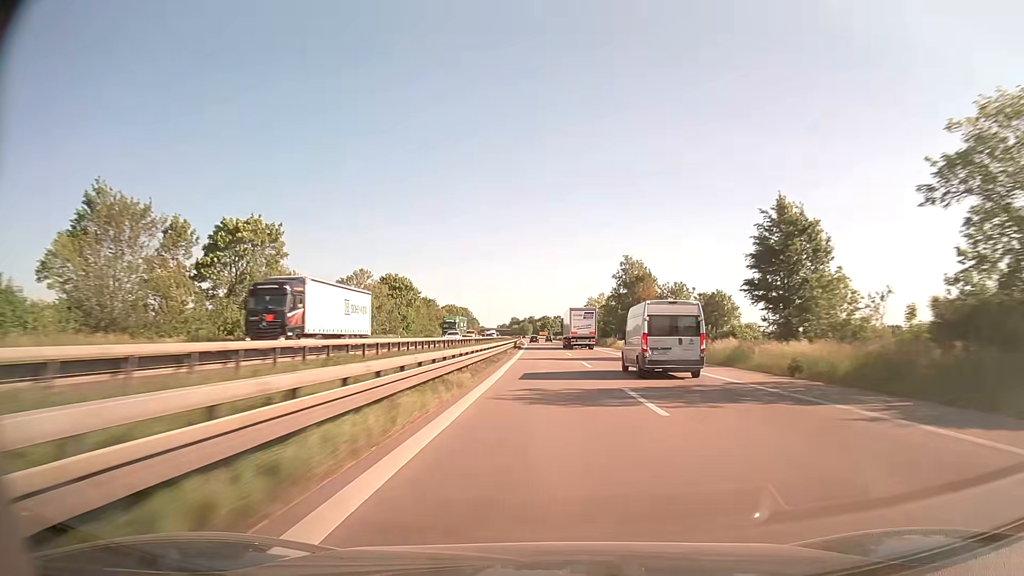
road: trunk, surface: asphalt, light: Day
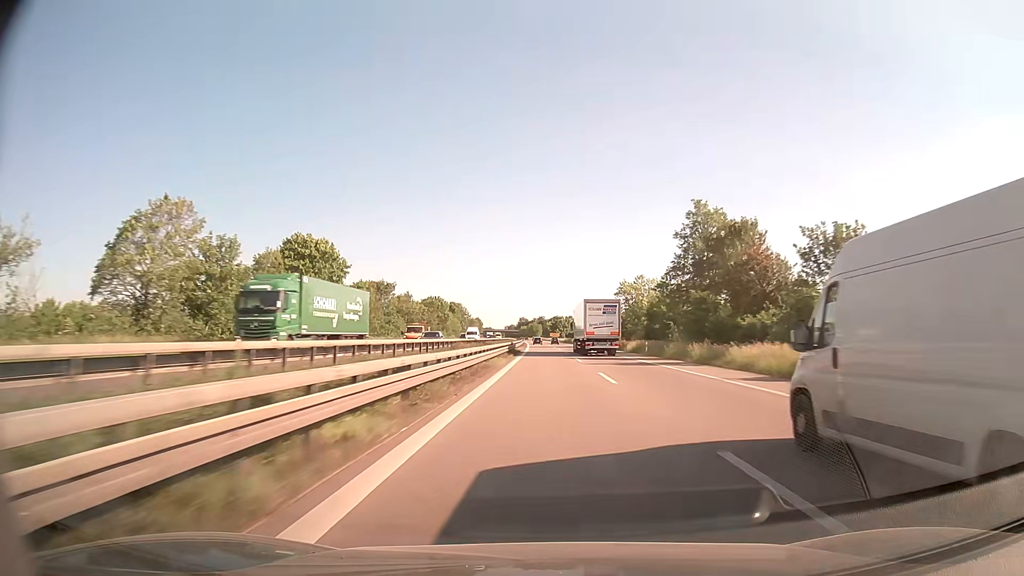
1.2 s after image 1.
(-0.3, +45.5) m; -1°
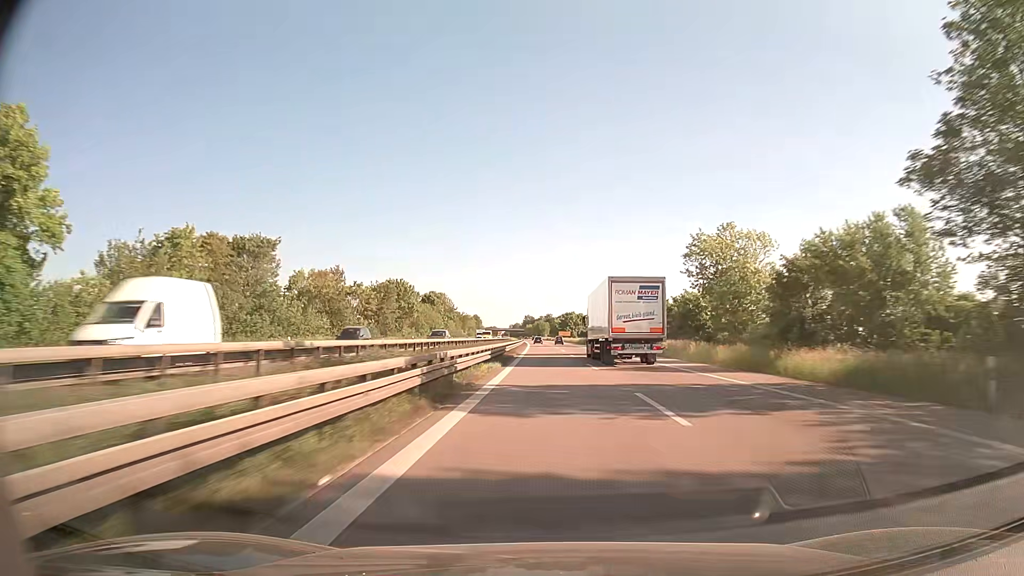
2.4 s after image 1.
(-0.2, +45.6) m; -1°
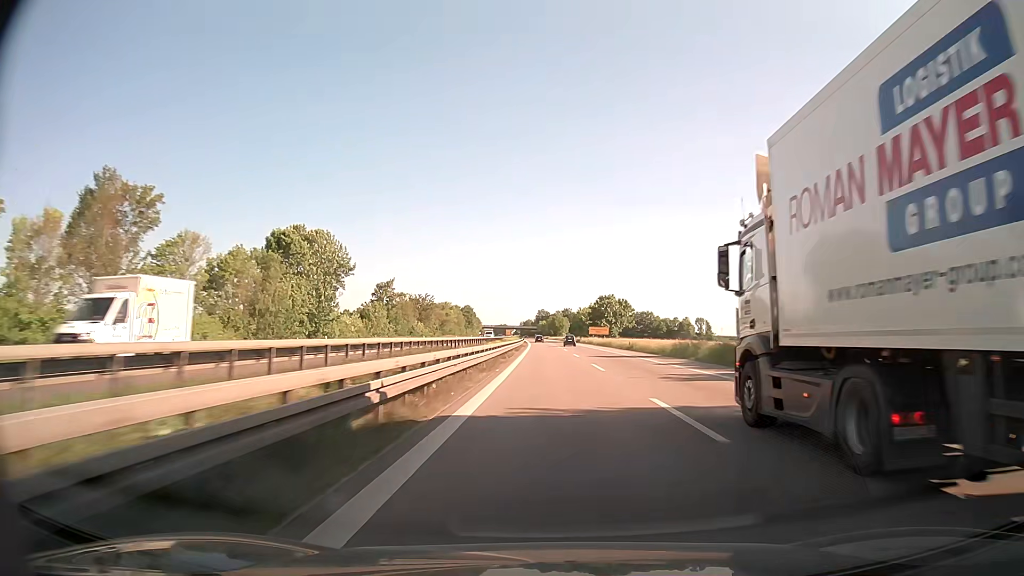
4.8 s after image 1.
(-1.1, +91.6) m; -1°
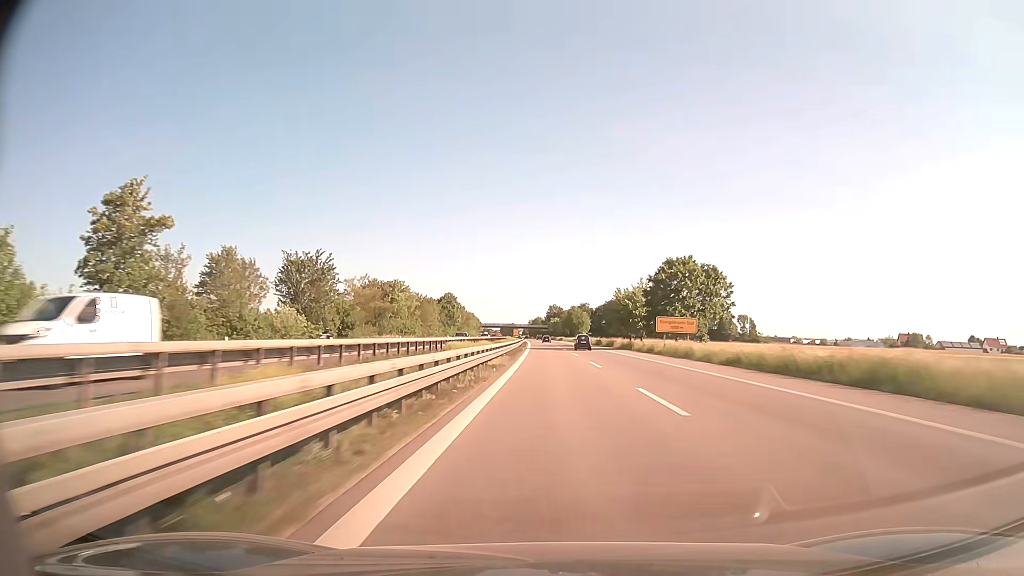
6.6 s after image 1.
(-0.6, +69.0) m; -1°
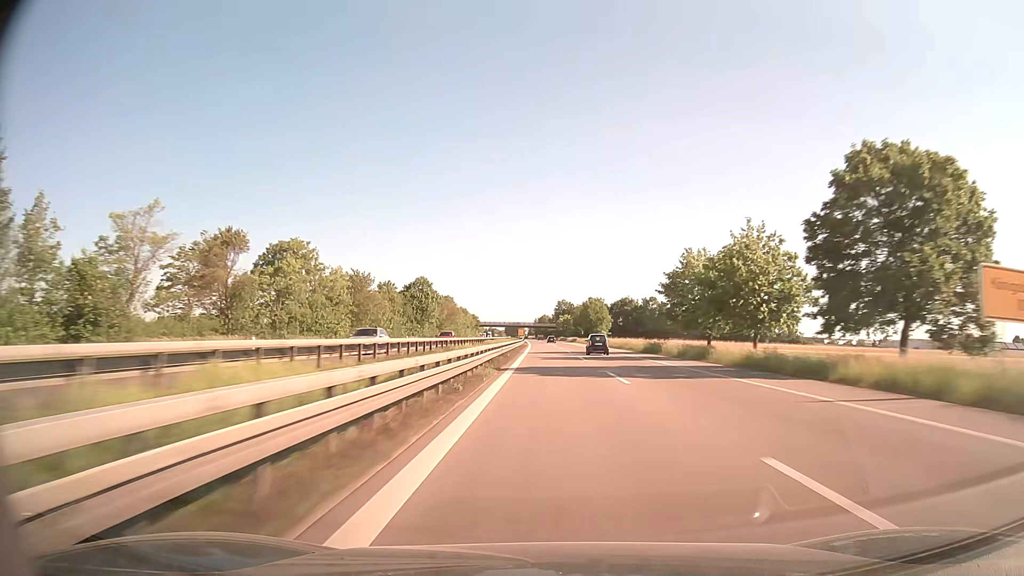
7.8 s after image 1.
(-0.3, +46.1) m; -1°
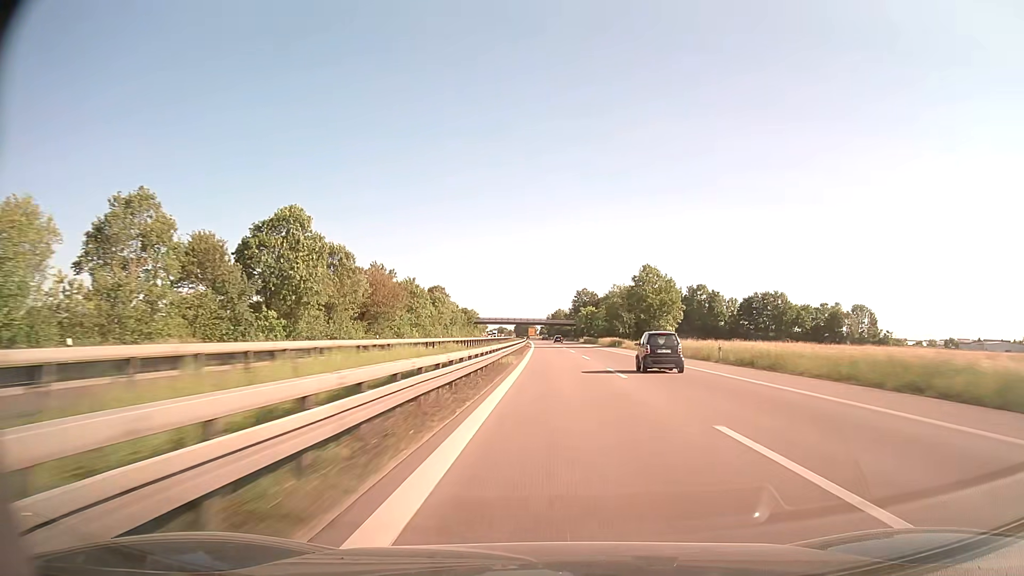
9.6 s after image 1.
(-0.6, +69.2) m; -1°
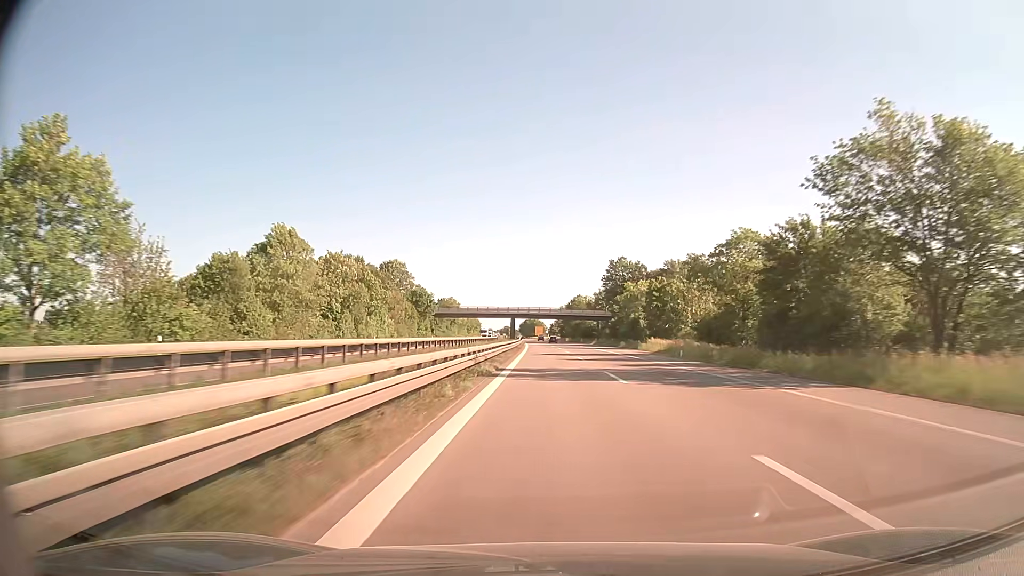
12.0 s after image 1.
(-0.6, +92.4) m; -1°
(0, +10) (0, +20) (0, +30) (0, +40) (0, +50) (0, +60) (-1, +70) (-1, +80) (-1, +90) (-1, +100) m
